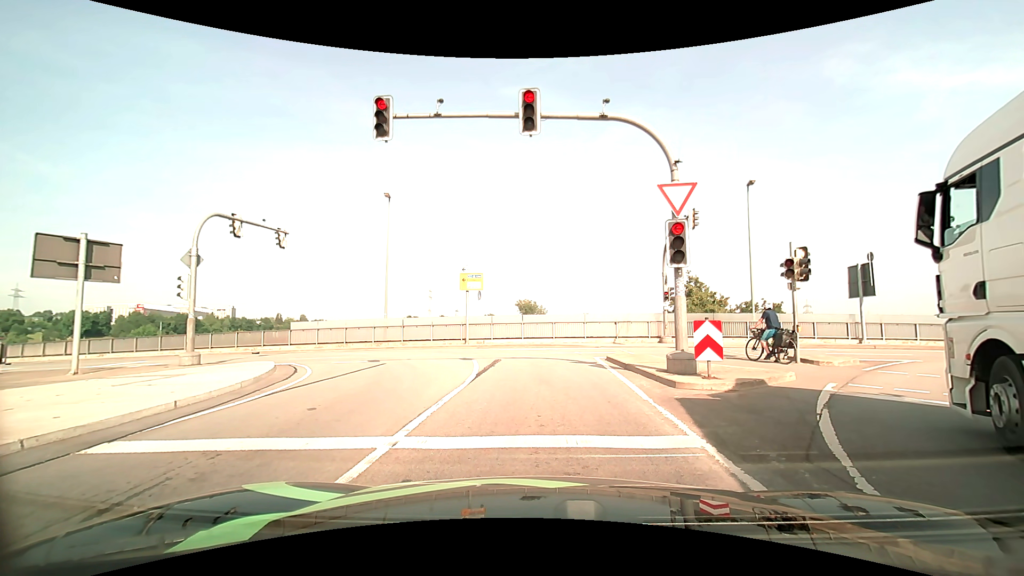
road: primary_link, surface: asphalt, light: Day
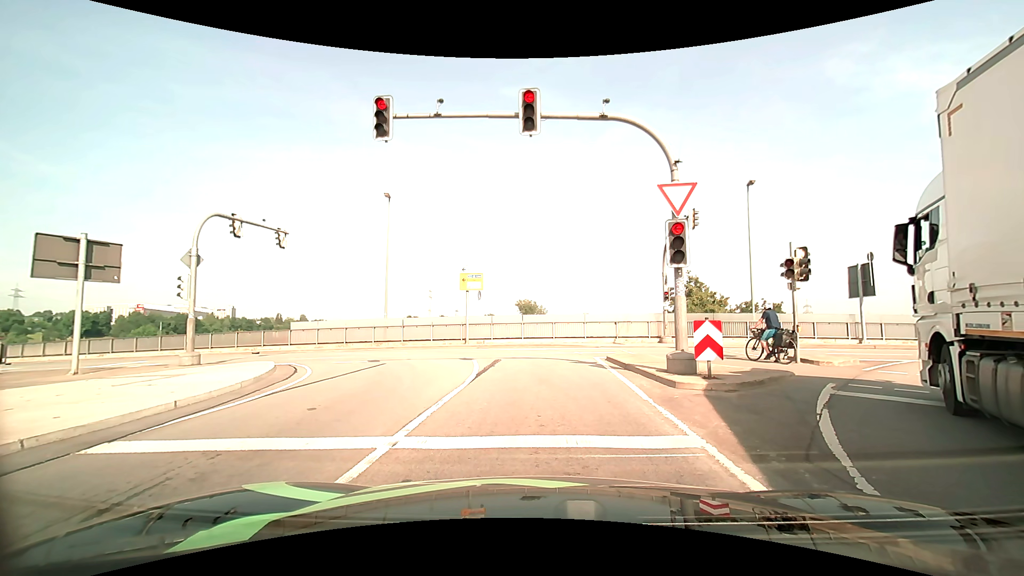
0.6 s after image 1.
(0.0, 0.0) m; 0°
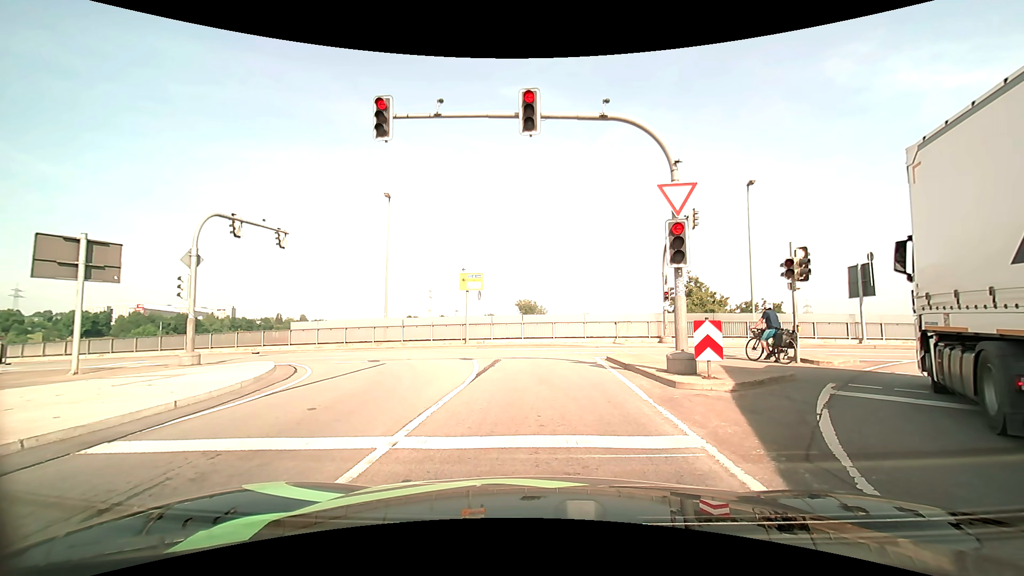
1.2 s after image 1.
(0.0, 0.0) m; 0°
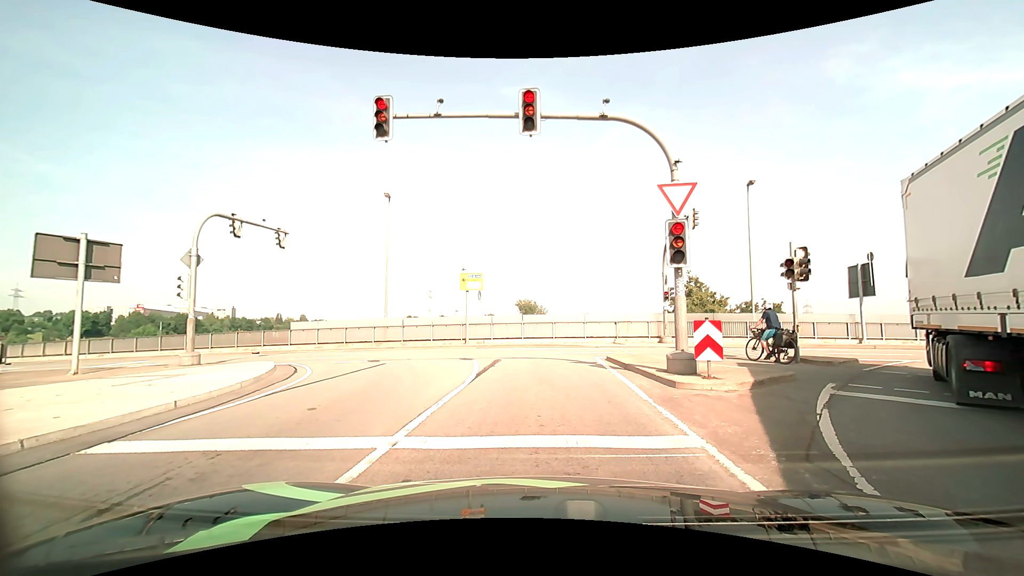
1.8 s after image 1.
(0.0, 0.0) m; 0°
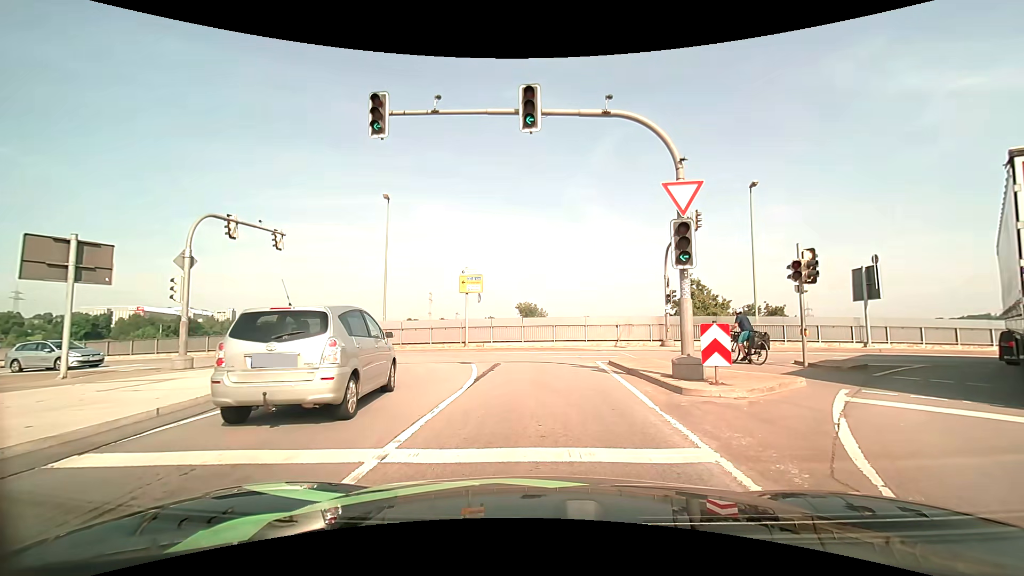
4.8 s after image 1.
(0.0, +0.4) m; 0°
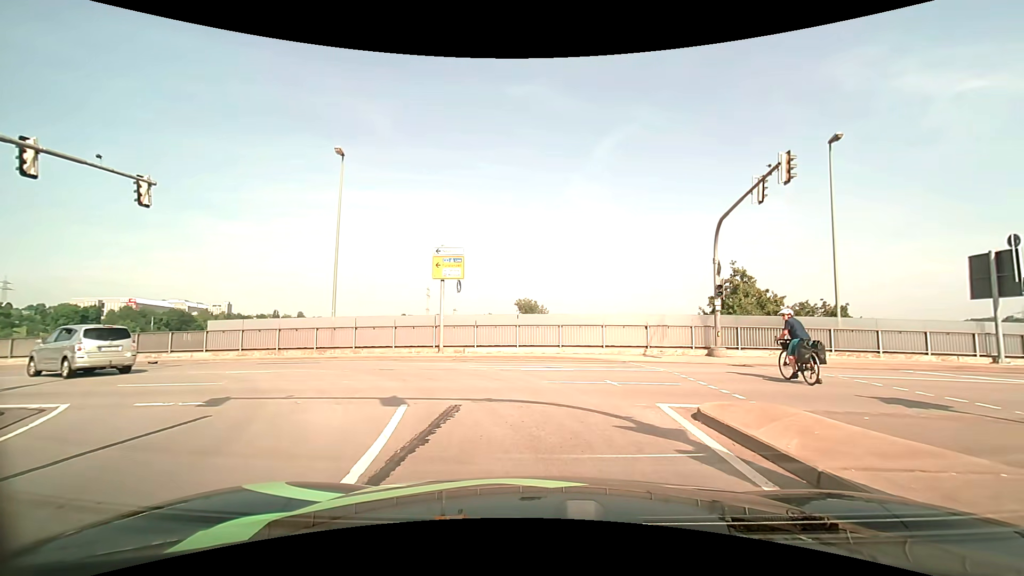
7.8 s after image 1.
(+0.2, +8.7) m; +1°
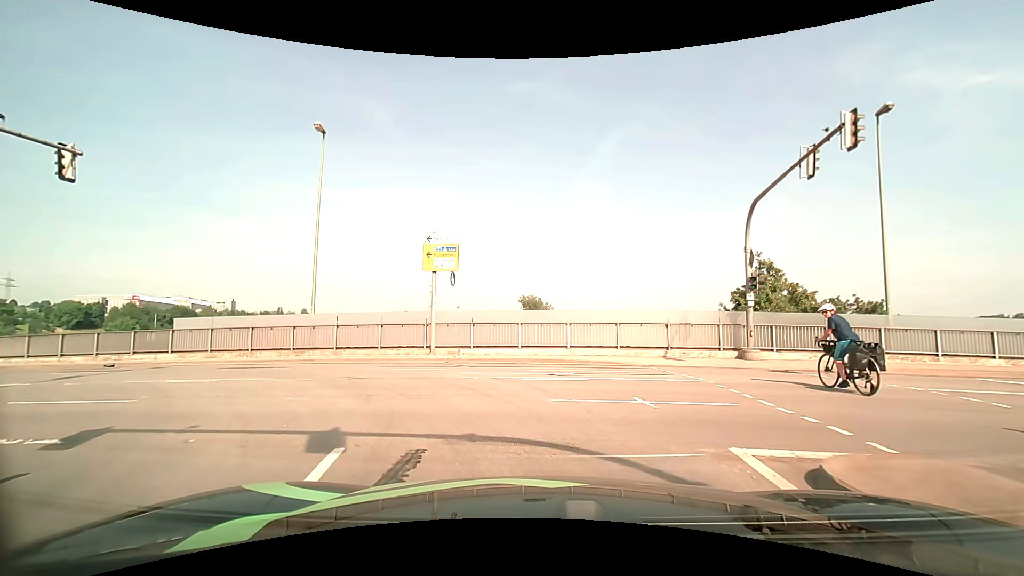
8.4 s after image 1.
(0.0, +2.8) m; 0°
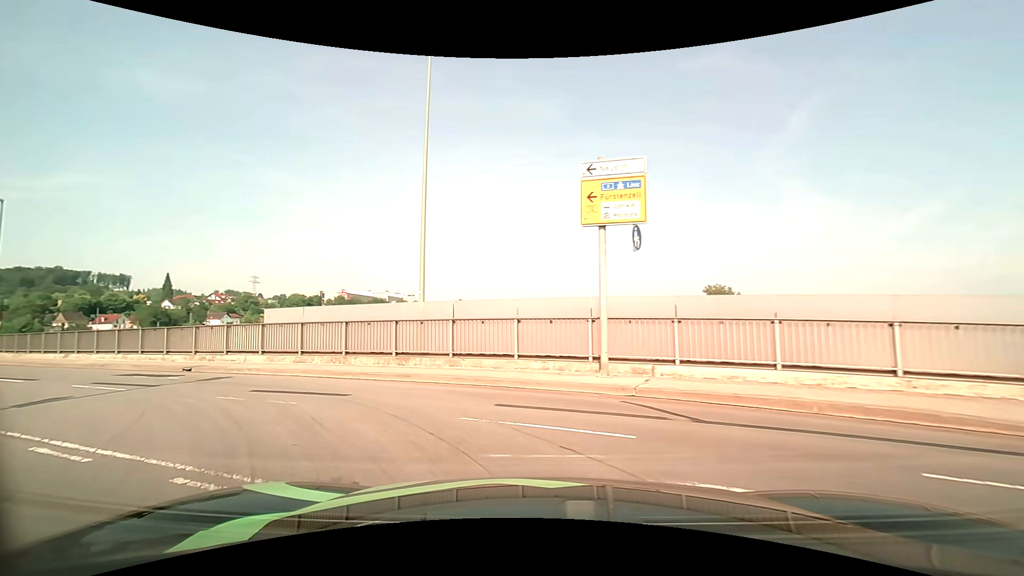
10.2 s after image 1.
(-1.2, +9.0) m; -19°
(-3, +9) (-11, +15) (-20, +20) (-29, +24) (-38, +28) (-47, +33) (-56, +38) (-64, +43) (-73, +48) (-82, +53) m
